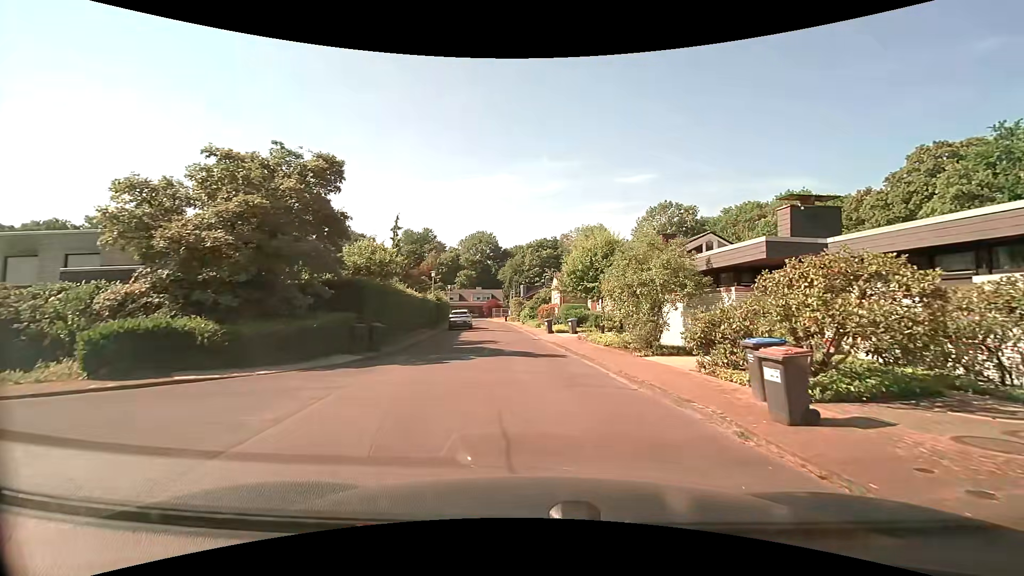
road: residential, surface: asphalt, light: Day
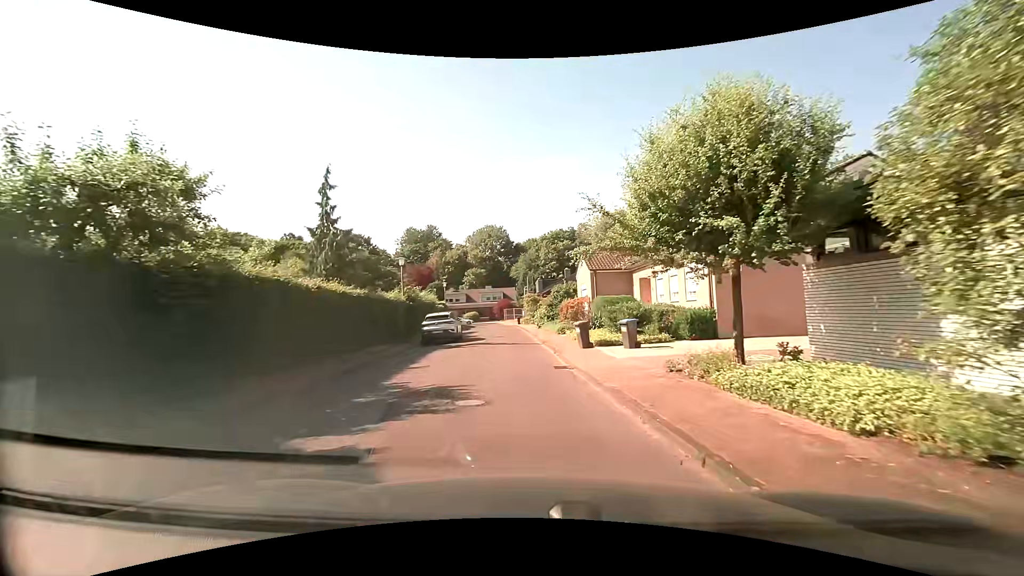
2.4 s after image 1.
(0.0, +14.4) m; -2°
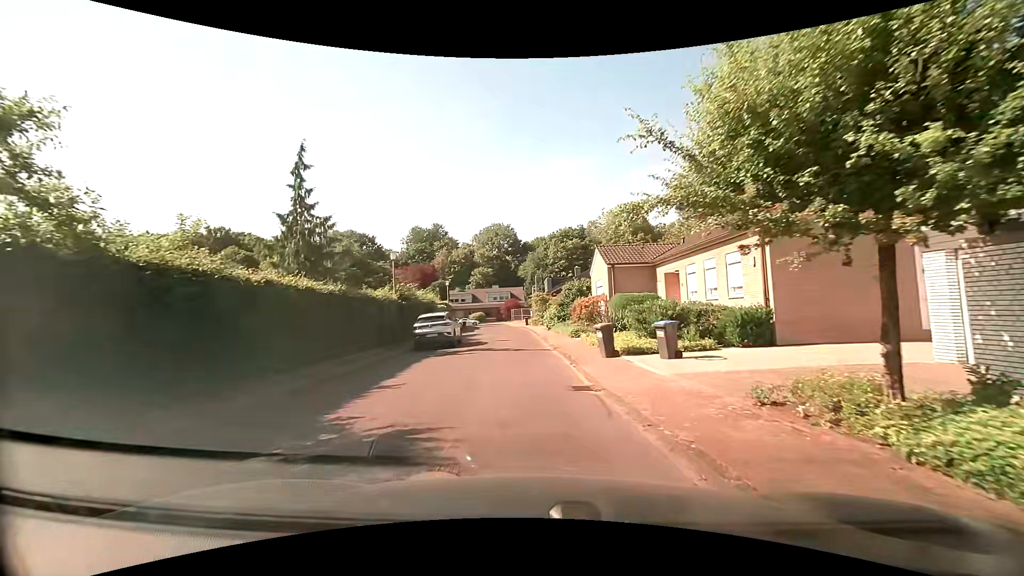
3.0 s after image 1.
(0.0, +3.5) m; -1°
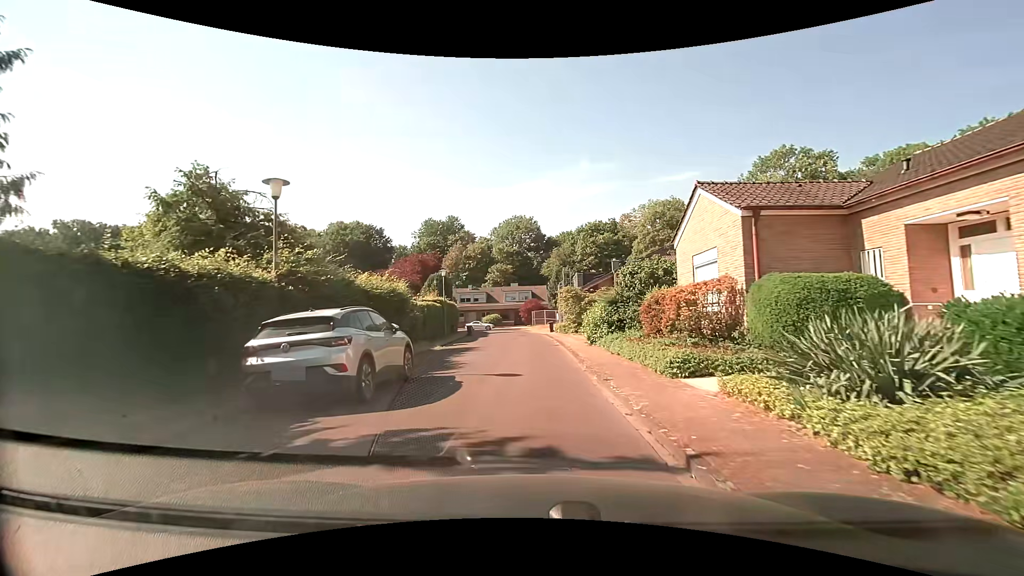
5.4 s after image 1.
(-0.4, +14.2) m; -3°
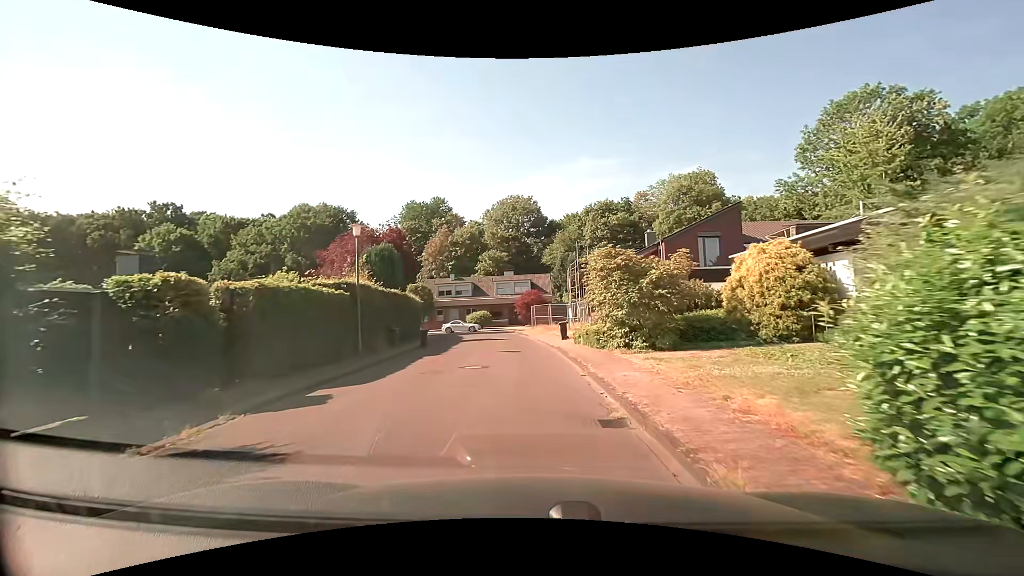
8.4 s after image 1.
(+0.1, +18.3) m; 0°
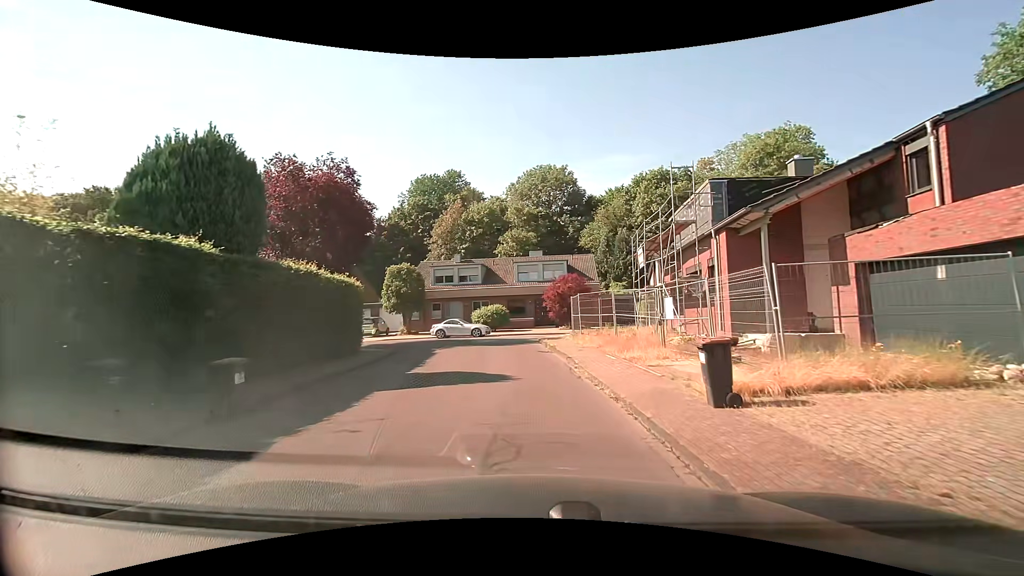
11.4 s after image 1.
(-0.3, +18.6) m; -3°
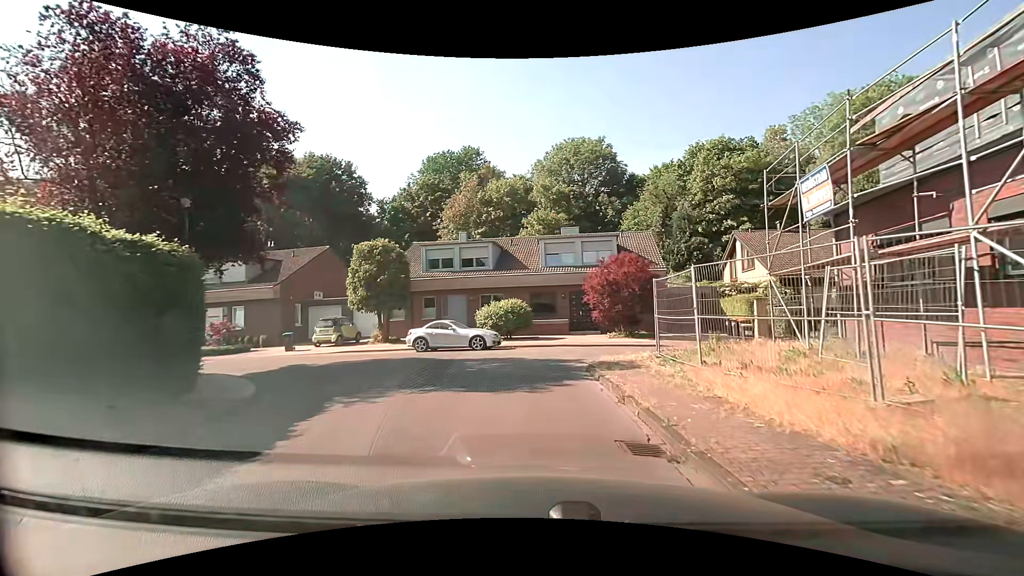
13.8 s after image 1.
(-0.3, +12.7) m; -3°
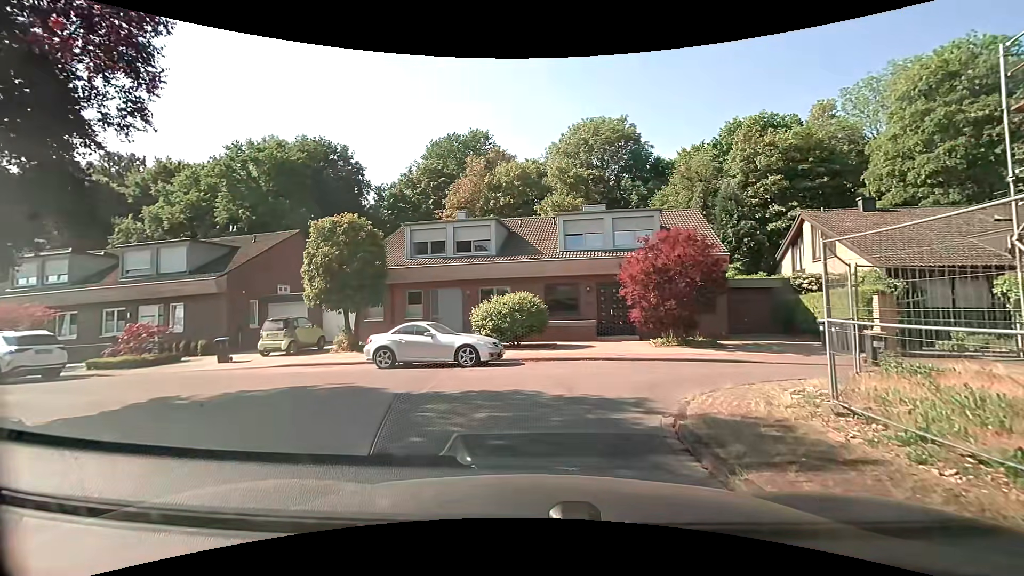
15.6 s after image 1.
(0.0, +6.6) m; -2°
(-1, +10) (-9, +15) (-19, +17) (-29, +18) (-39, +21) (-48, +23) (-58, +24) (-68, +26) (-78, +26) (-88, +27) m
